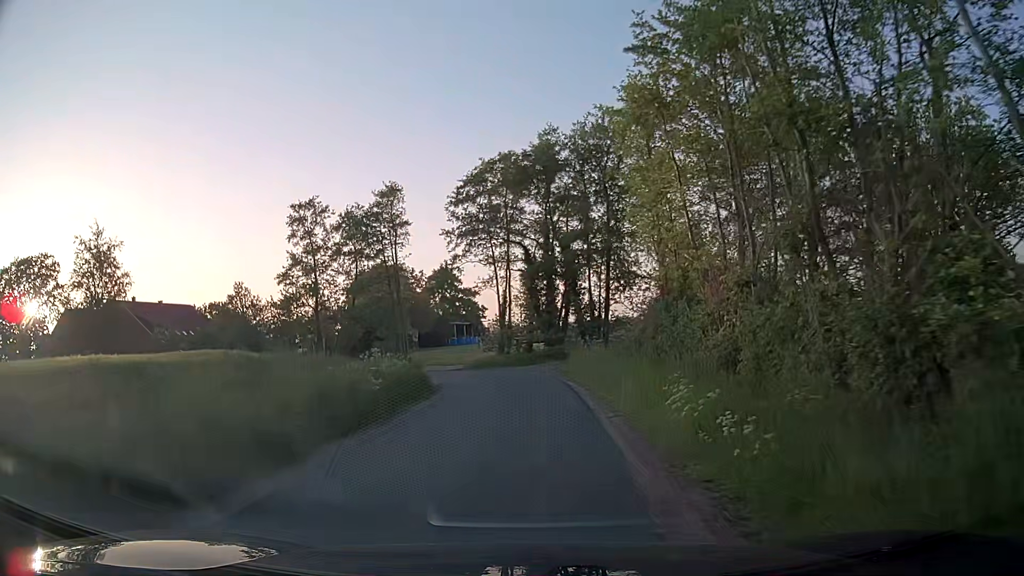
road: unclassified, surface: asphalt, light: Day
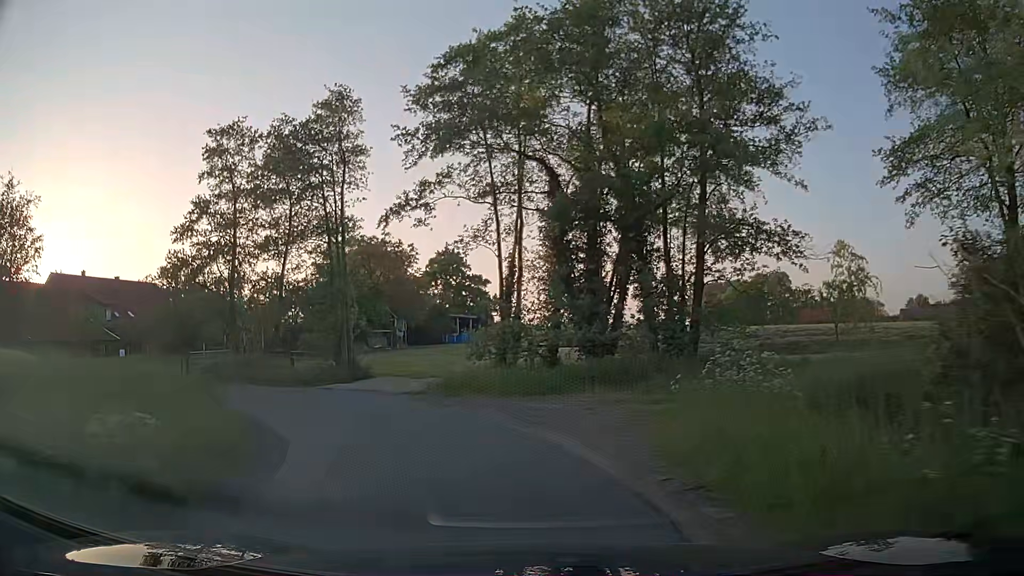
(0.0, +17.5) m; -1°
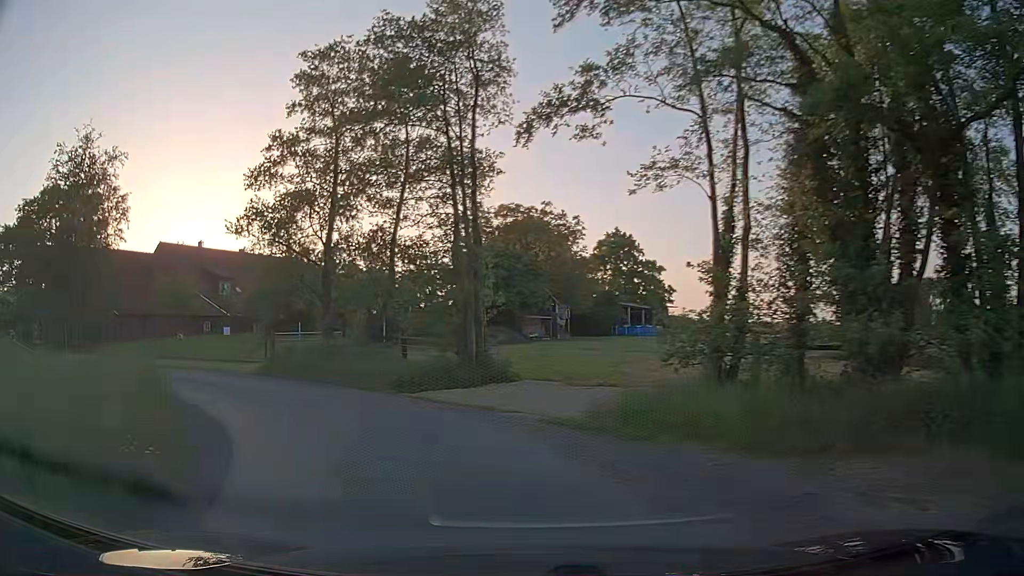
(-0.9, +8.7) m; -13°
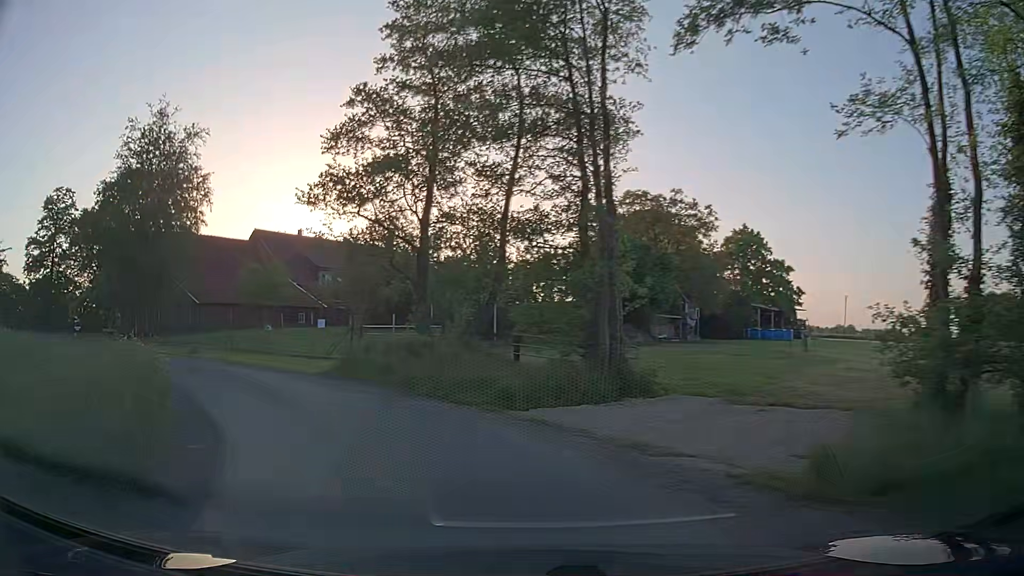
(-0.5, +4.3) m; -12°
(-2, +10) (-7, +18) (-15, +24) (-23, +30) (-32, +36) (-38, +43) (-42, +52) (-43, +62) (-41, +72) (-37, +81) m
